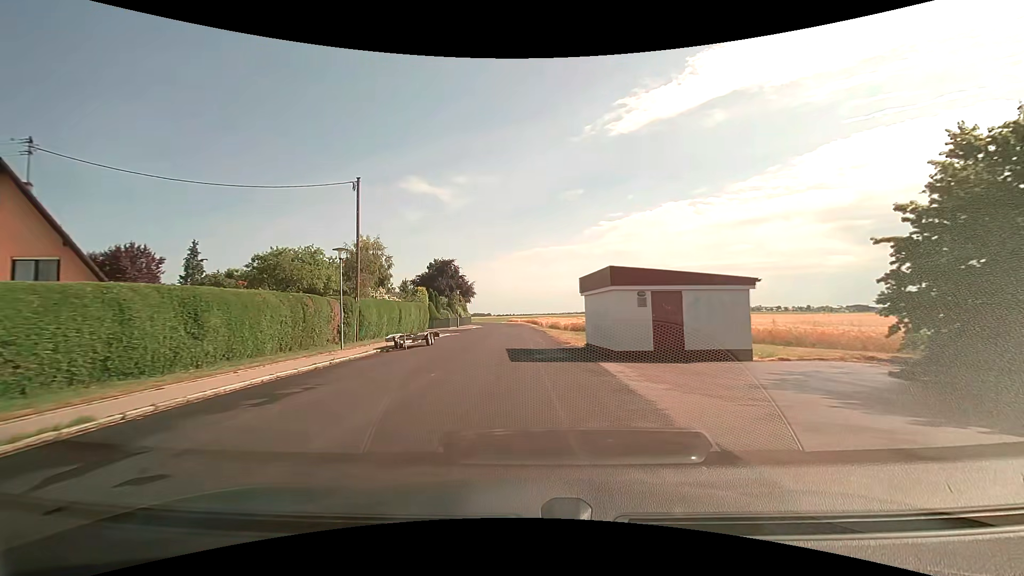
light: Day
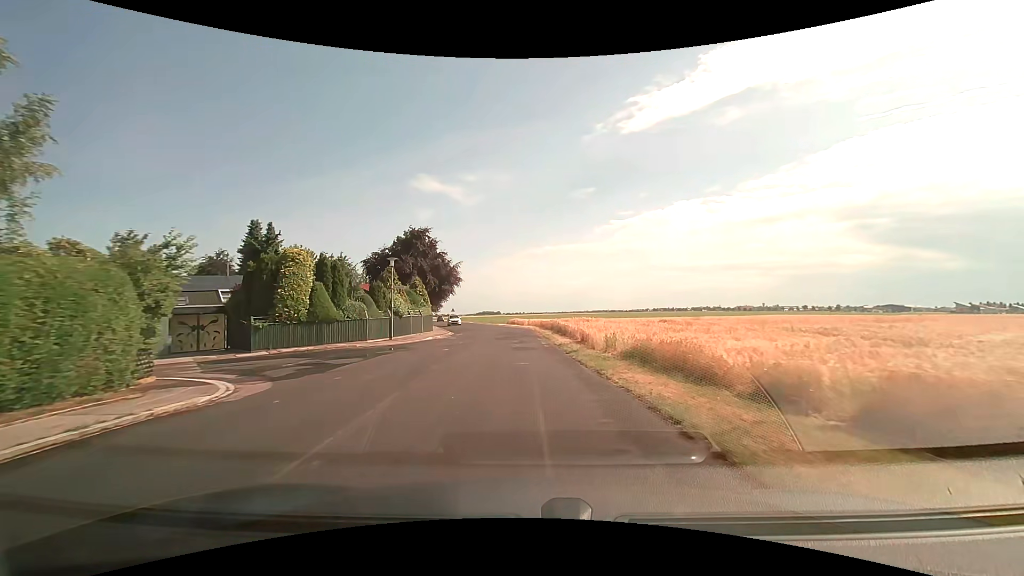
(-0.2, +36.3) m; 0°
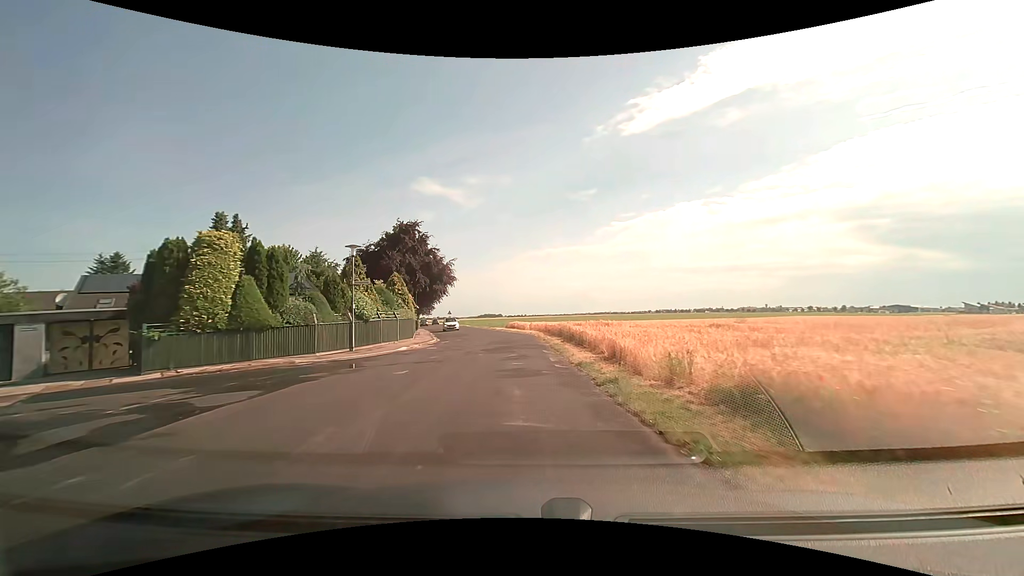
(-0.1, +7.1) m; -1°
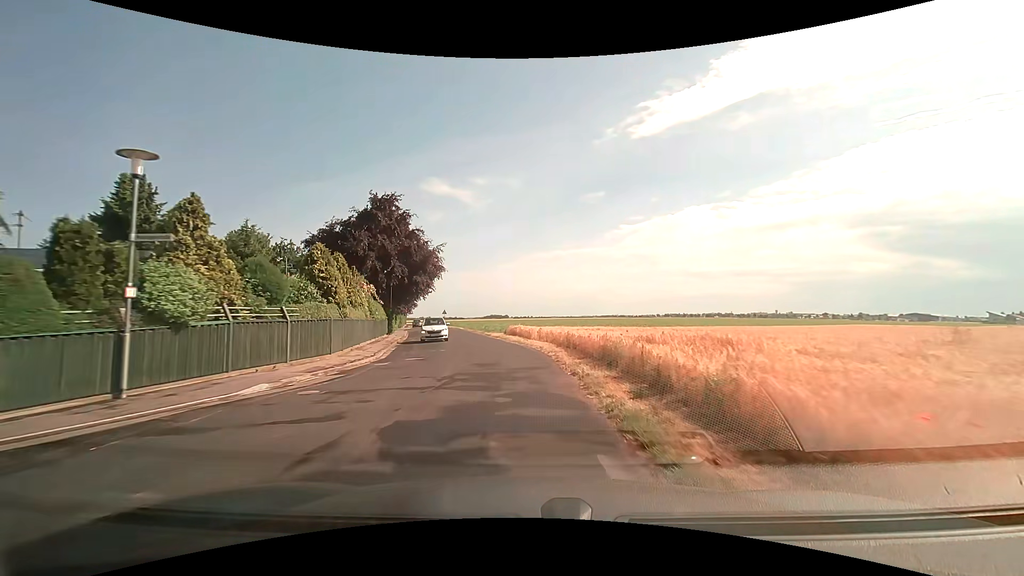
(+0.1, +13.7) m; 0°
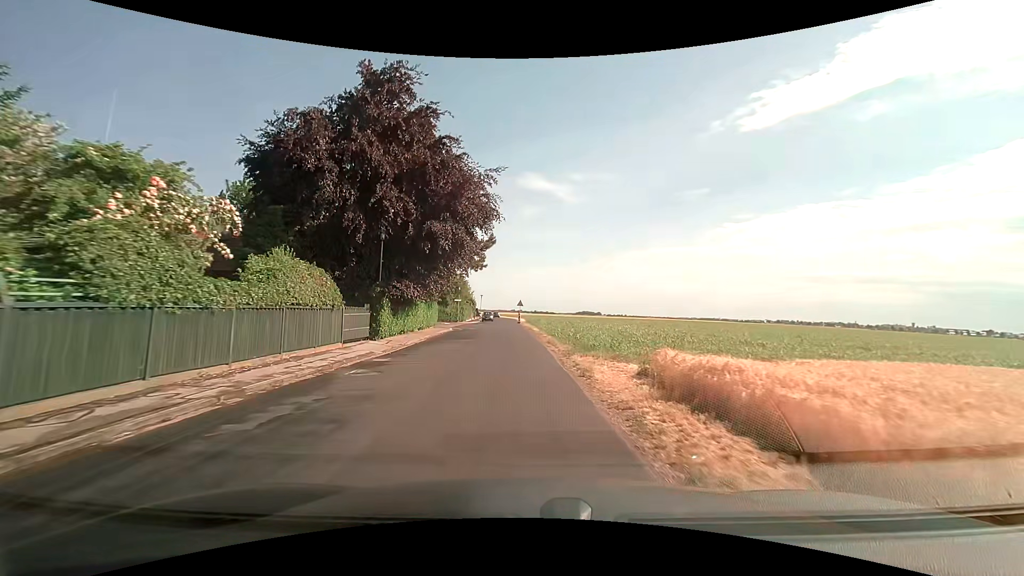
(-1.6, +25.2) m; -11°
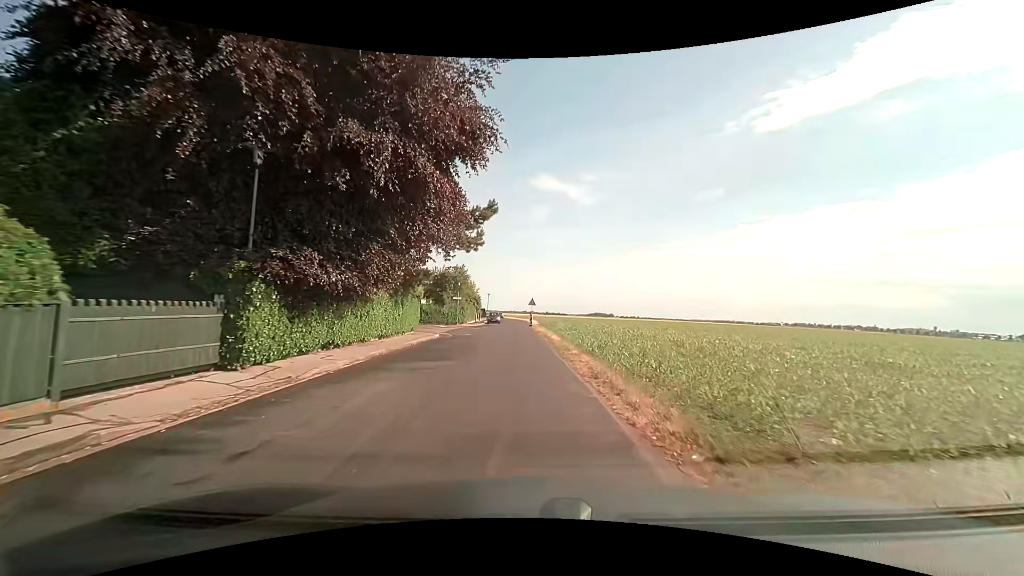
(-0.1, +11.4) m; -1°
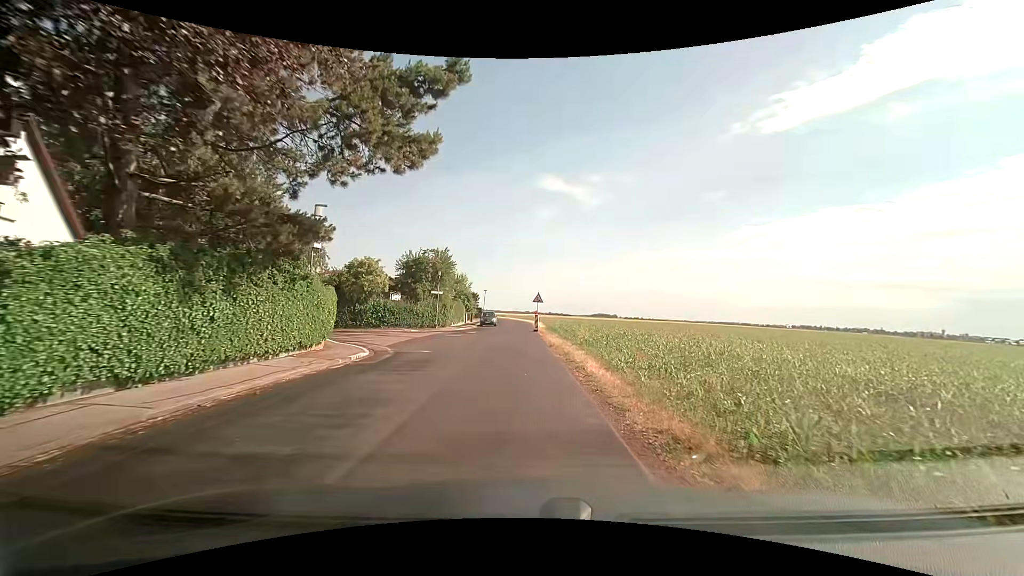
(-0.2, +14.3) m; 0°
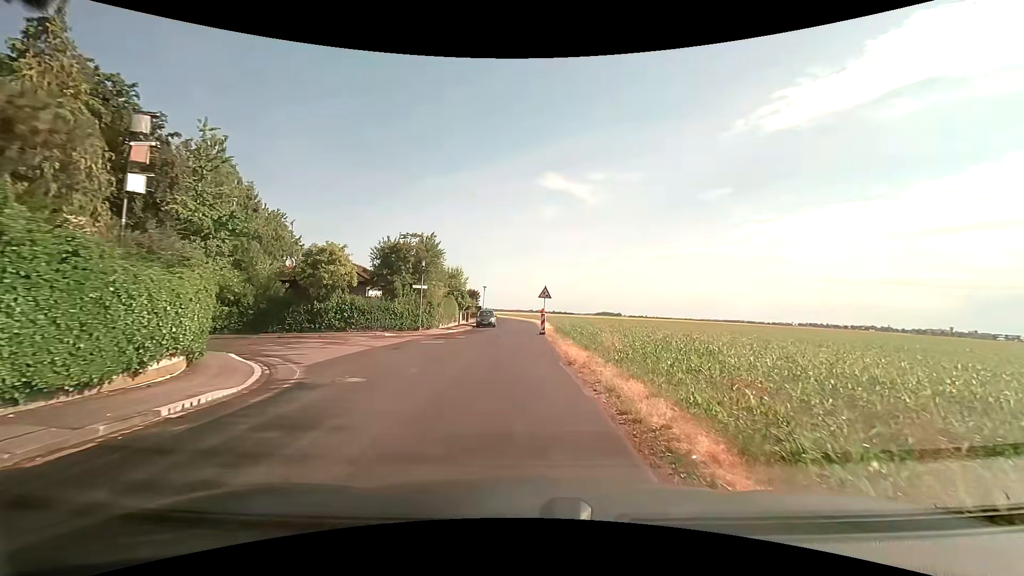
(-0.1, +7.7) m; -1°
(0, +10) (-1, +20) (-9, +26) (-18, +25) (-27, +21) (-37, +17) (-46, +13) (-55, +9) (-64, +4) (-73, 0) m
